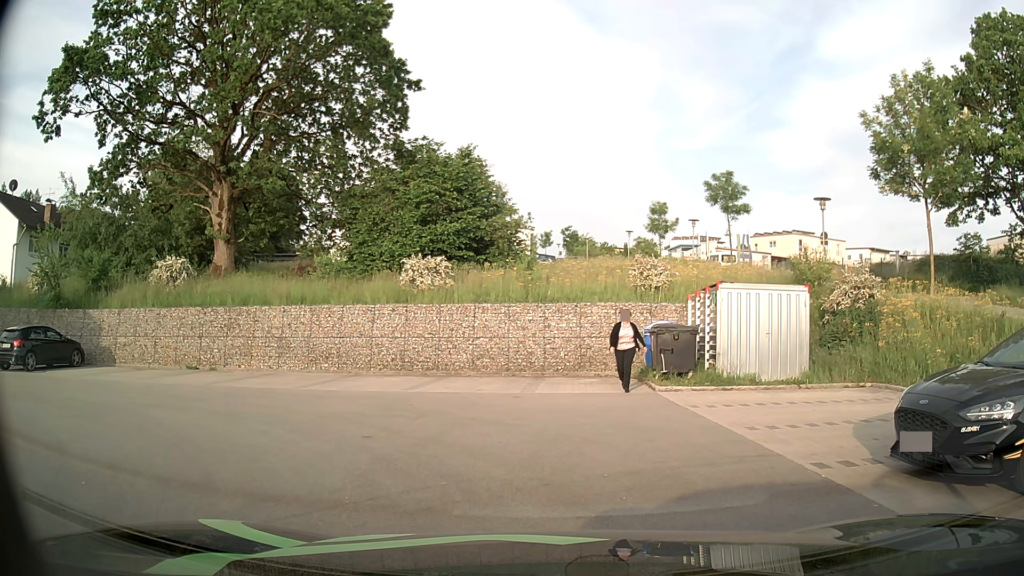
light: Day
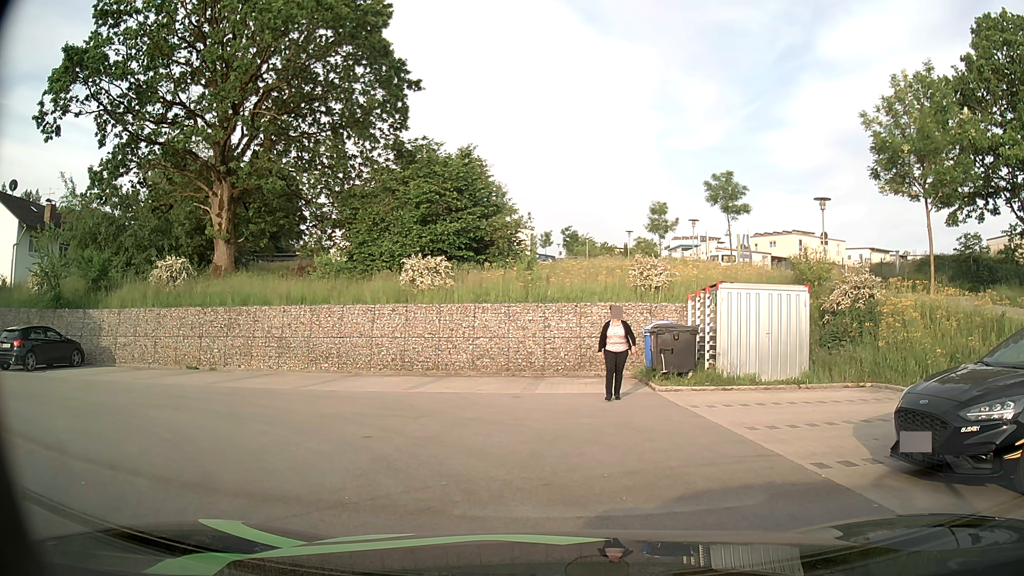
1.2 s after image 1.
(0.0, 0.0) m; 0°
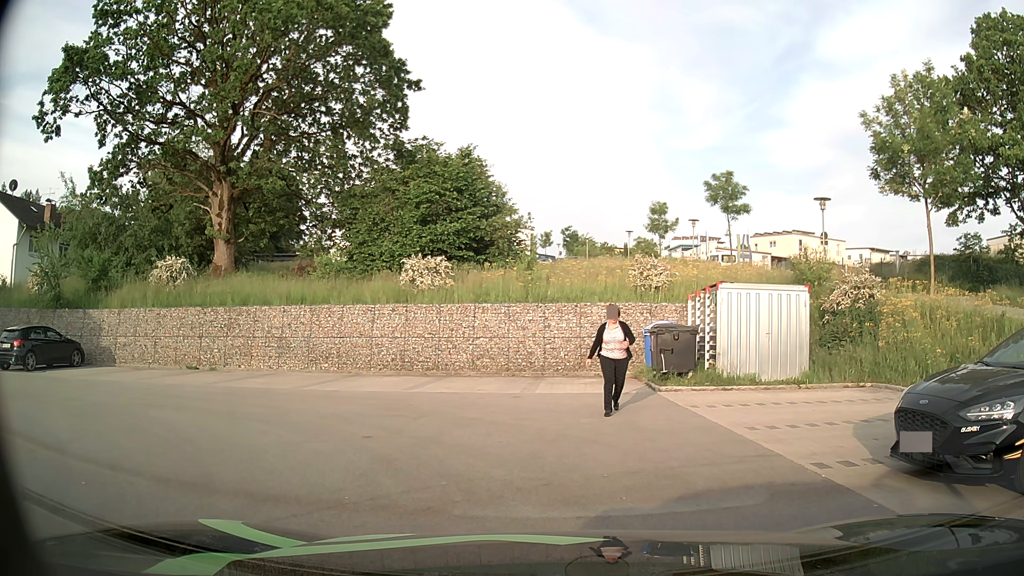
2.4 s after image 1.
(0.0, 0.0) m; 0°
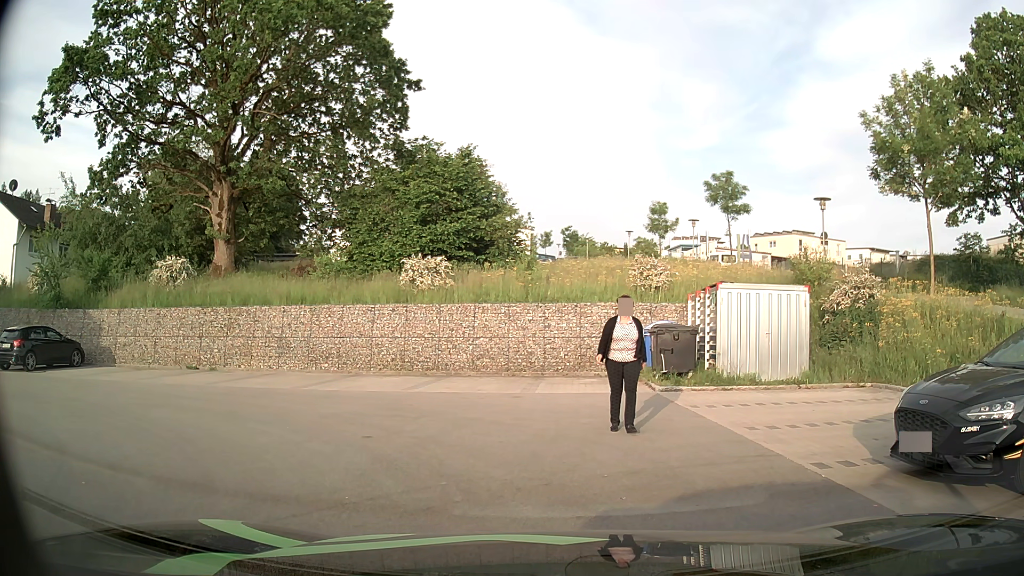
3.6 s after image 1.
(0.0, 0.0) m; 0°
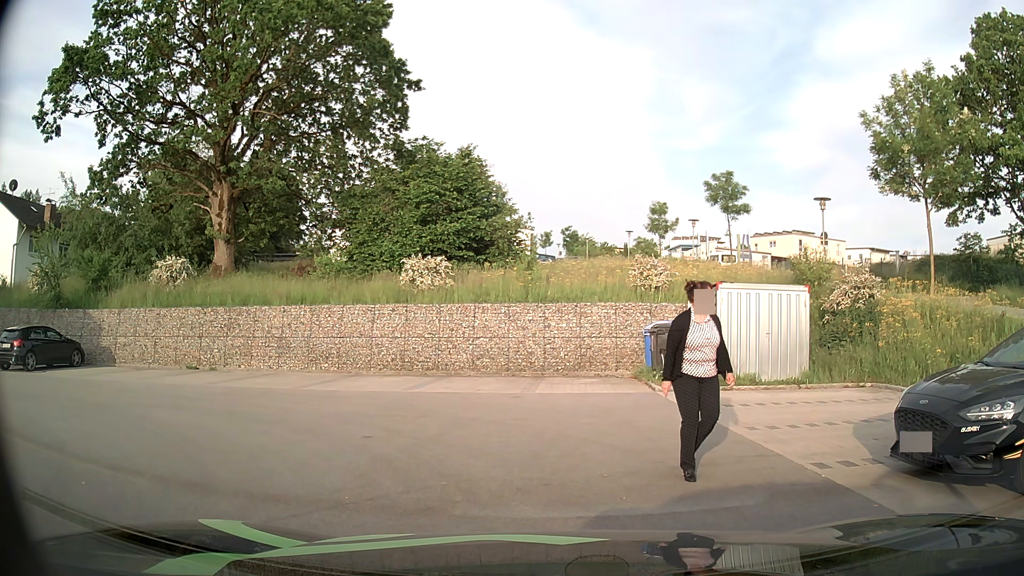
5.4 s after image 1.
(0.0, 0.0) m; 0°
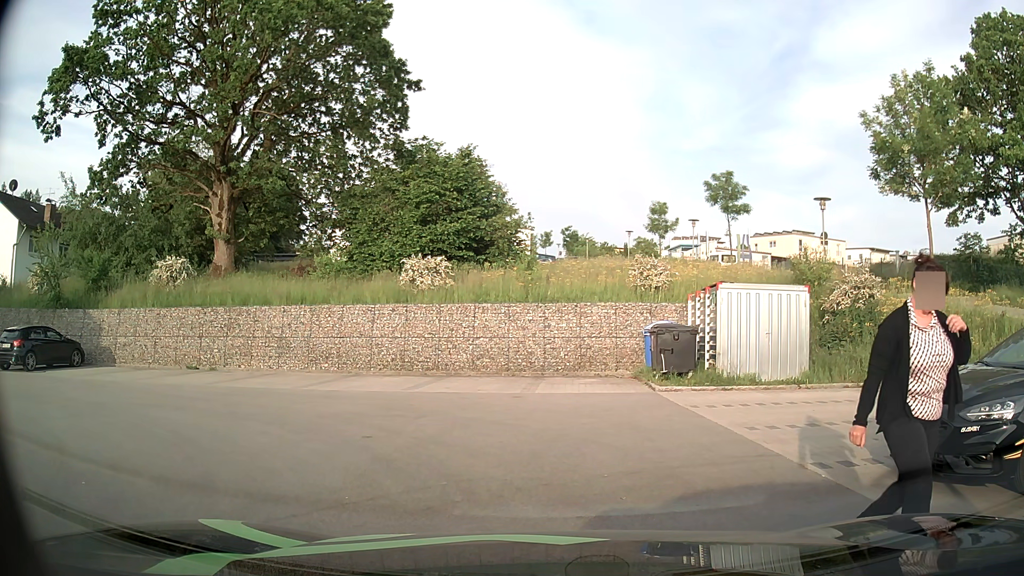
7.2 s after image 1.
(0.0, 0.0) m; 0°
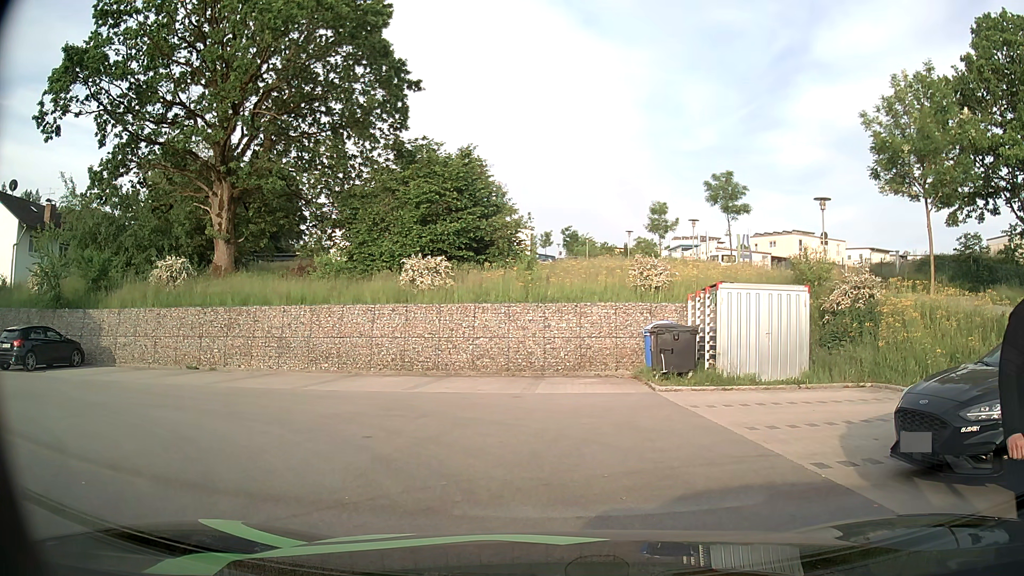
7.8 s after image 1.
(0.0, 0.0) m; 0°
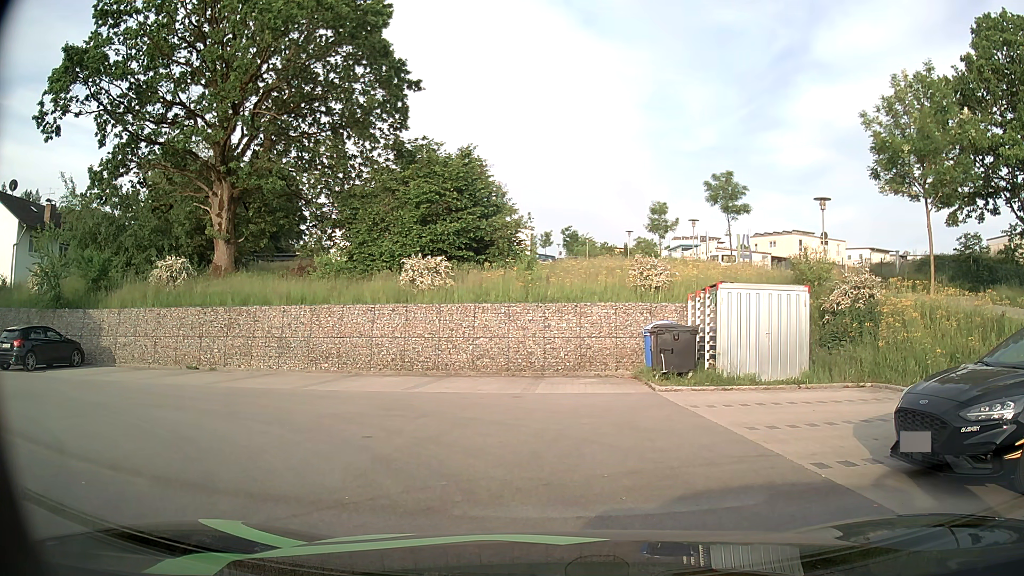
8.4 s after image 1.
(0.0, 0.0) m; 0°
